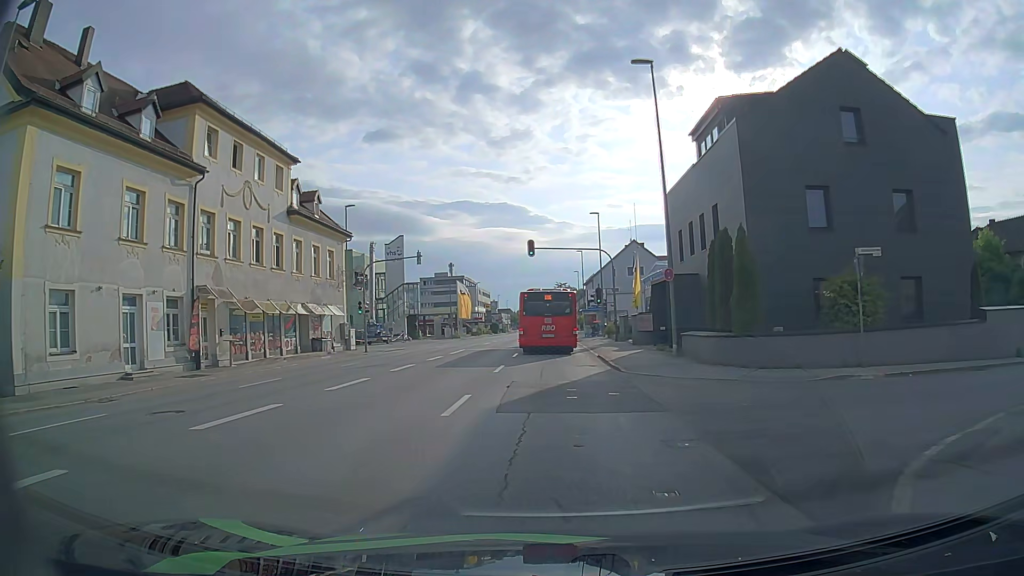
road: tertiary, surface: asphalt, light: Day
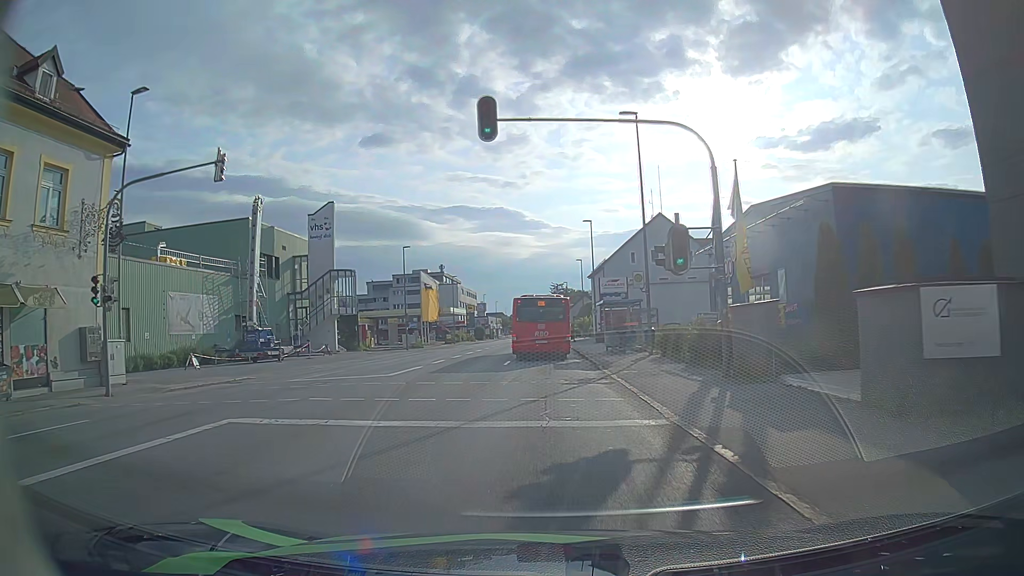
(0.0, +27.4) m; 0°
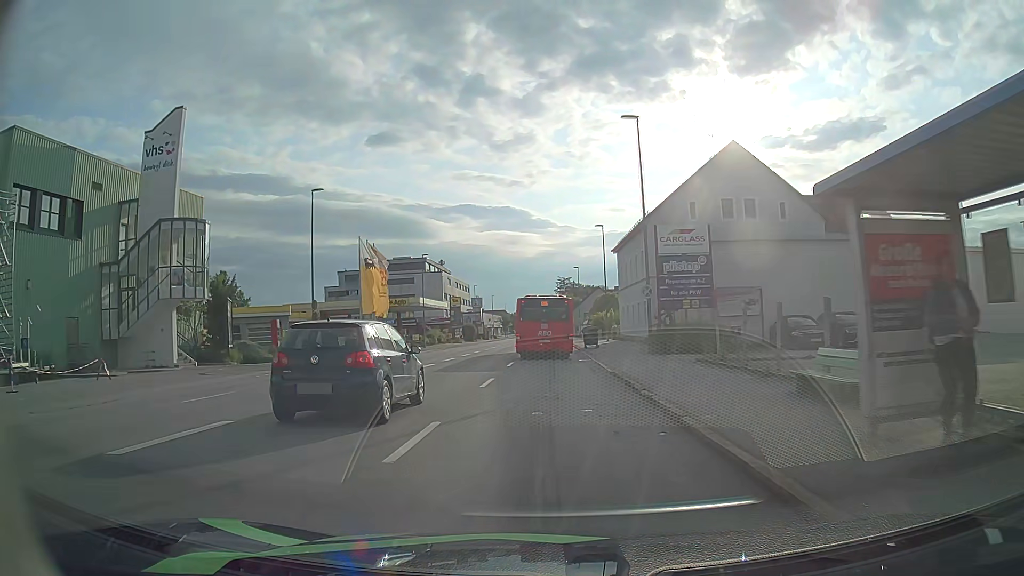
(0.0, +28.6) m; -1°
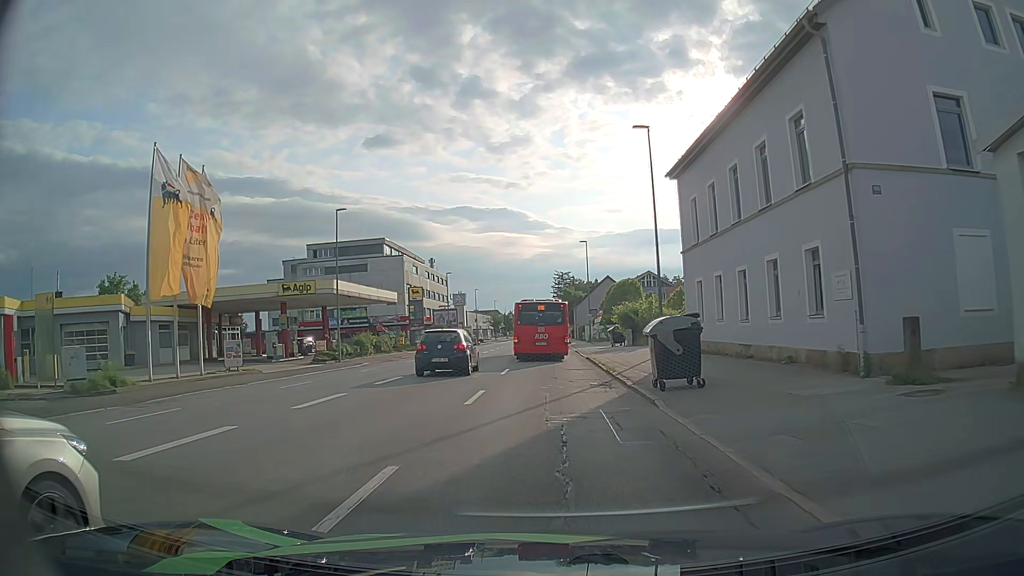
(+0.1, +30.2) m; +1°
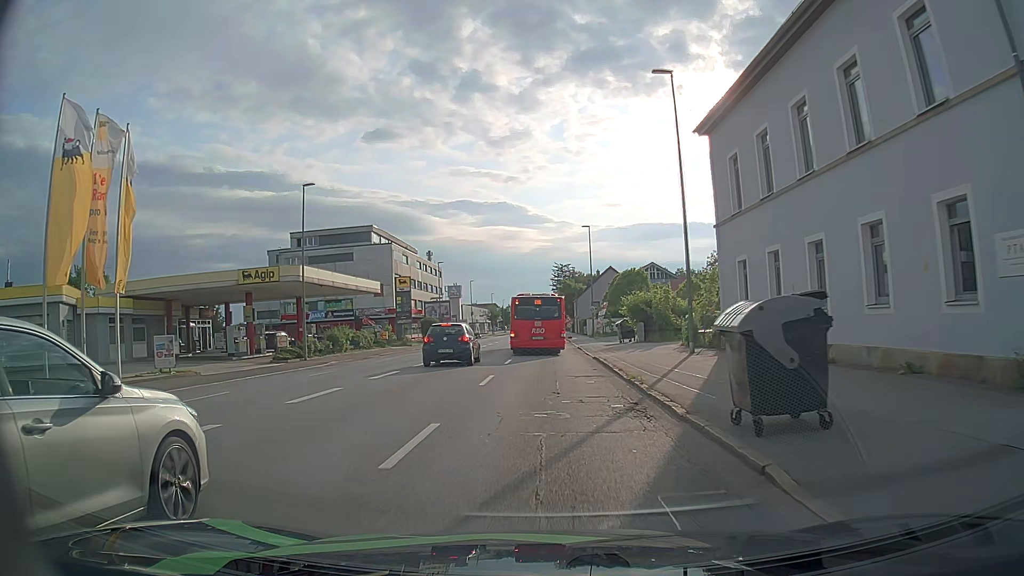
(0.0, +6.4) m; 0°
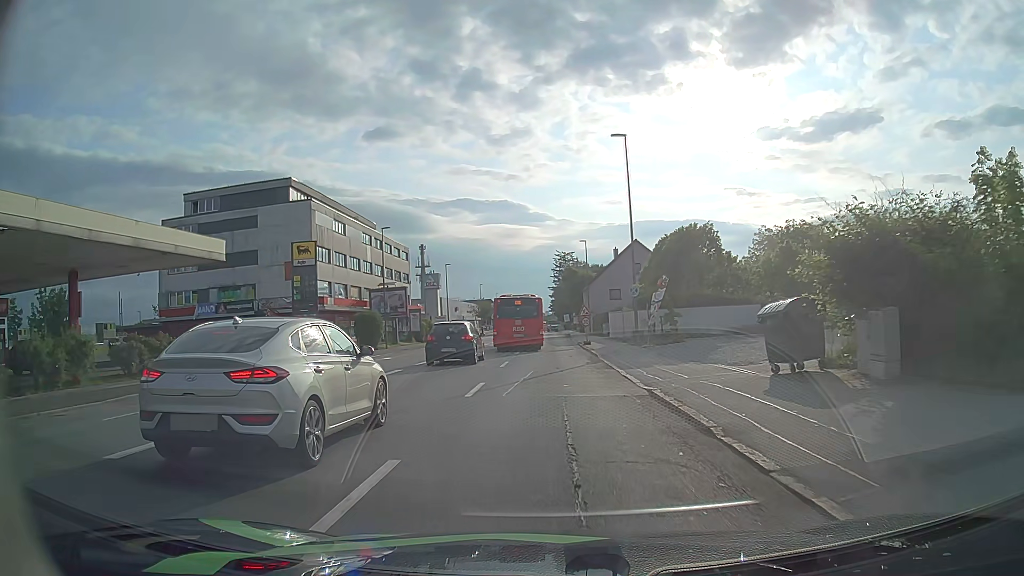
(-0.2, +29.8) m; 0°
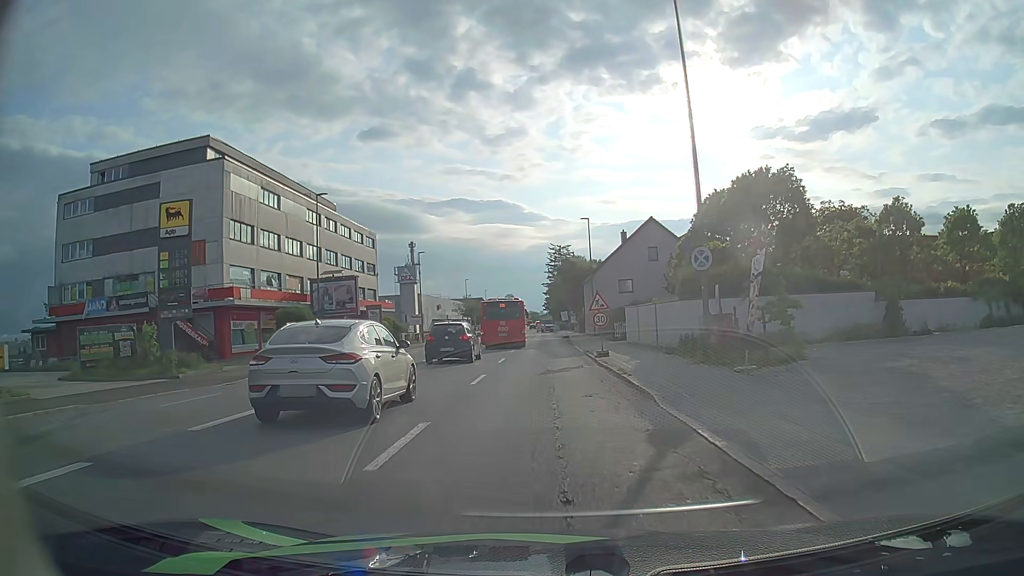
(+0.1, +15.4) m; +1°
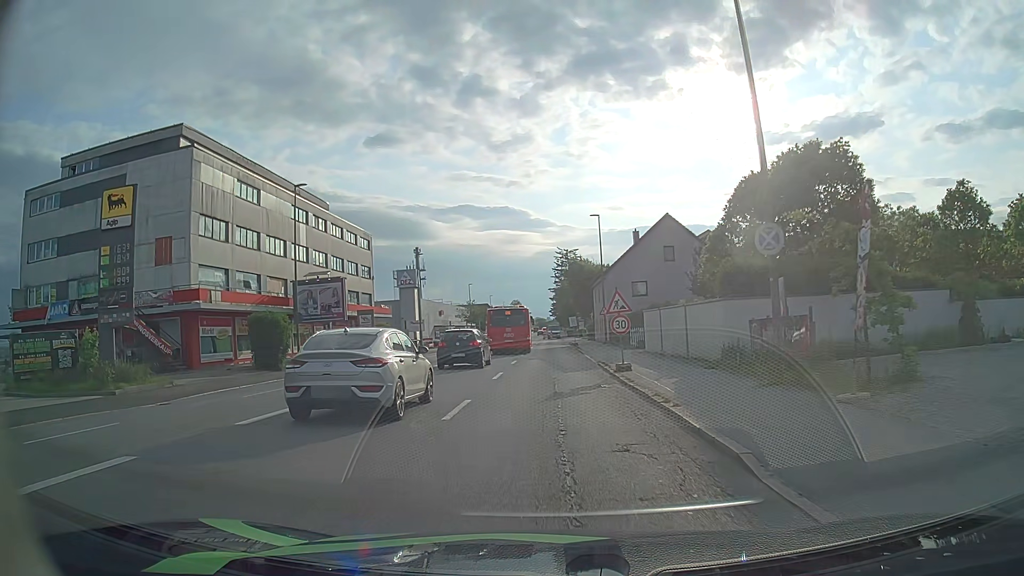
(0.0, +4.9) m; -1°
(0, +10) (-1, +20) (-1, +30) (-2, +40) (-3, +50) (-3, +60) (-3, +70) (-3, +80) (-3, +90) (-3, +100) m
